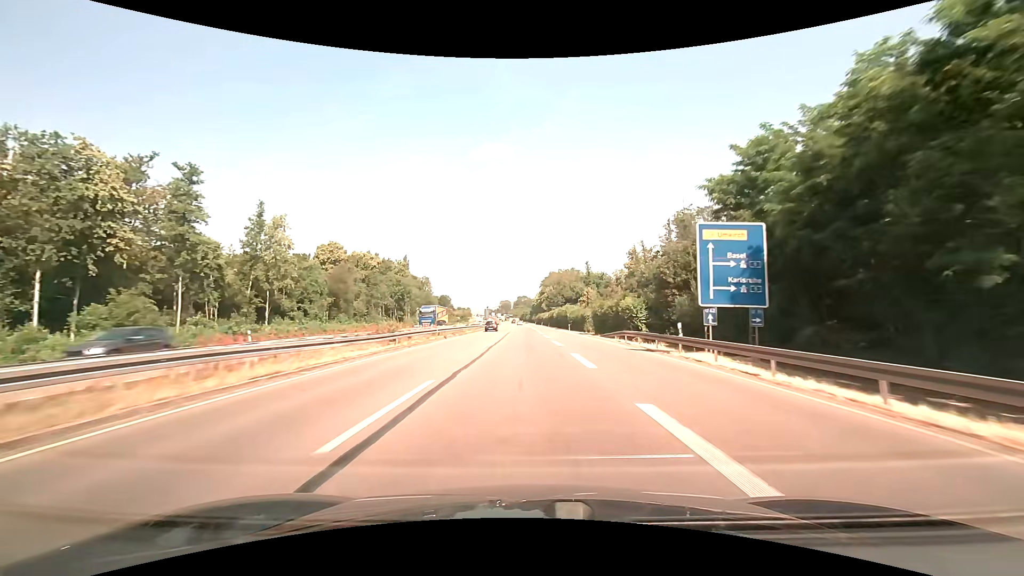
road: trunk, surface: asphalt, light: Day
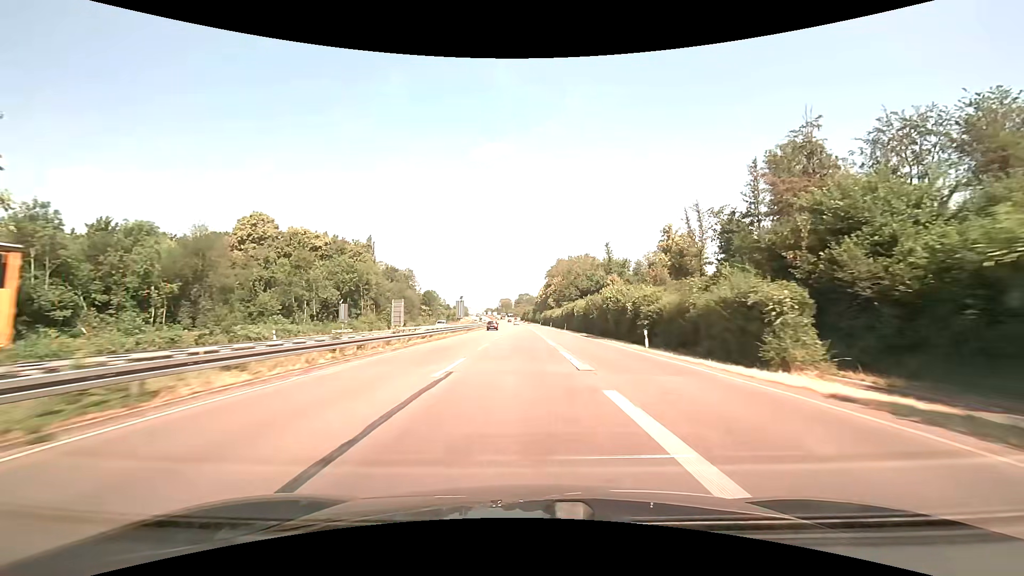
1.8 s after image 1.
(-0.2, +46.5) m; 0°
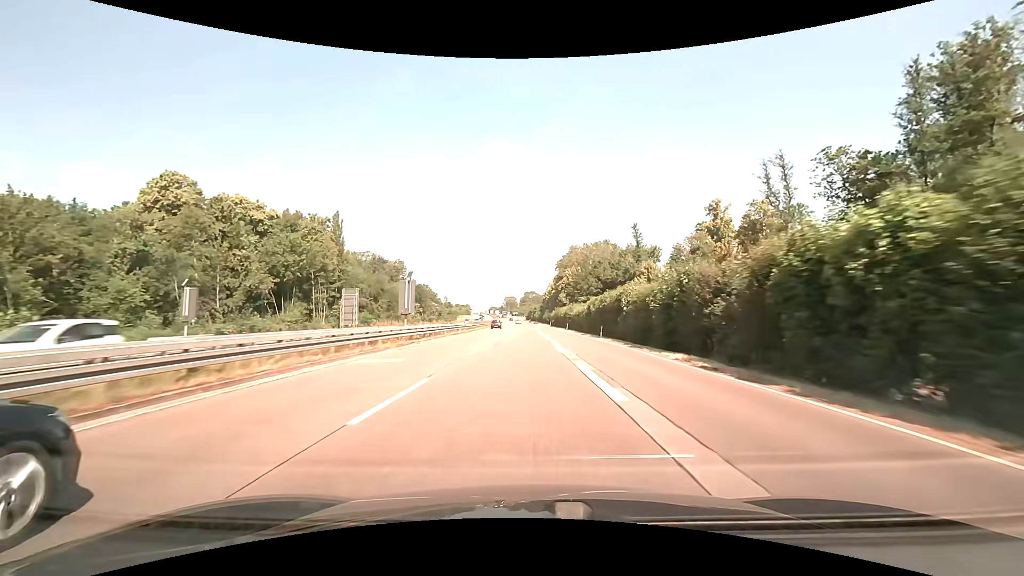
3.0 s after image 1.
(-0.2, +31.0) m; -1°
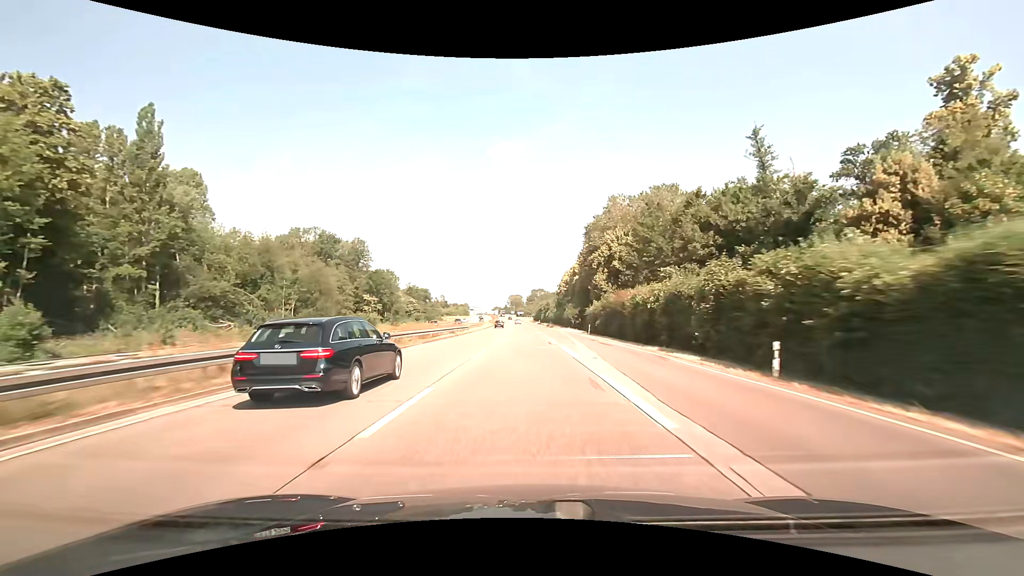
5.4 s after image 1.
(-0.6, +61.8) m; -1°
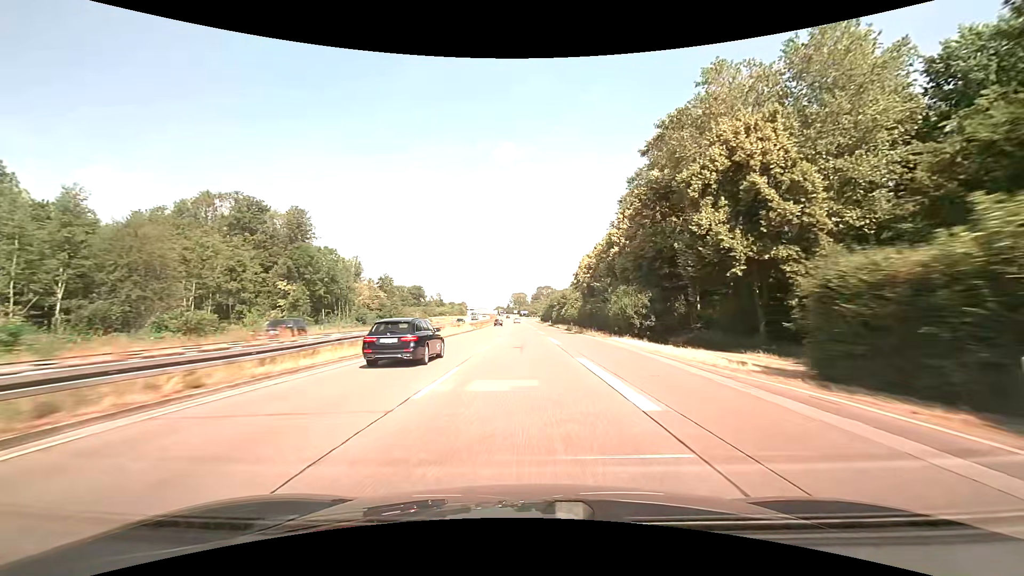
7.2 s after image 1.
(-0.2, +46.3) m; -1°
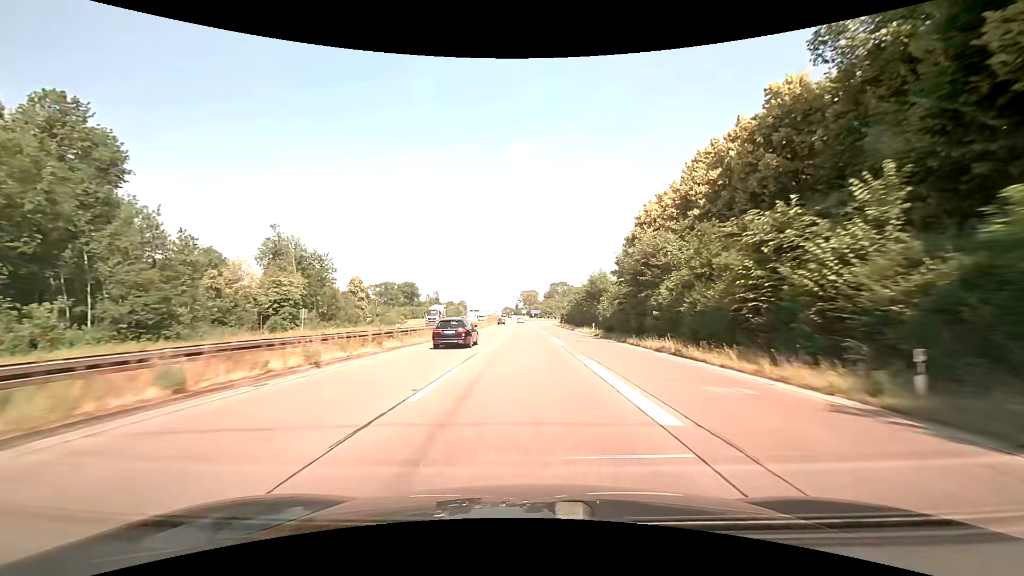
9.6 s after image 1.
(-0.4, +61.5) m; -1°
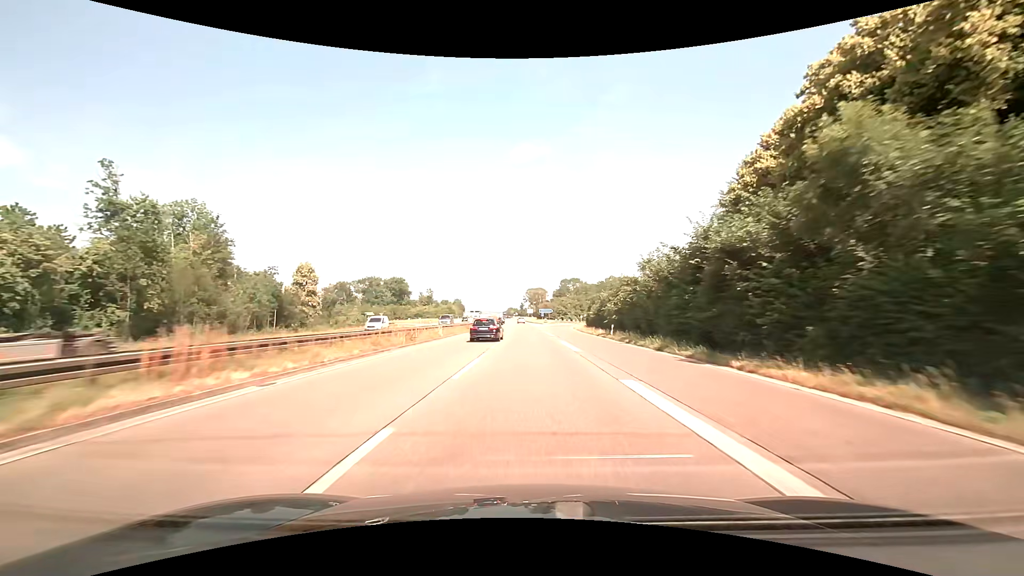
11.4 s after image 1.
(-0.3, +45.8) m; -1°
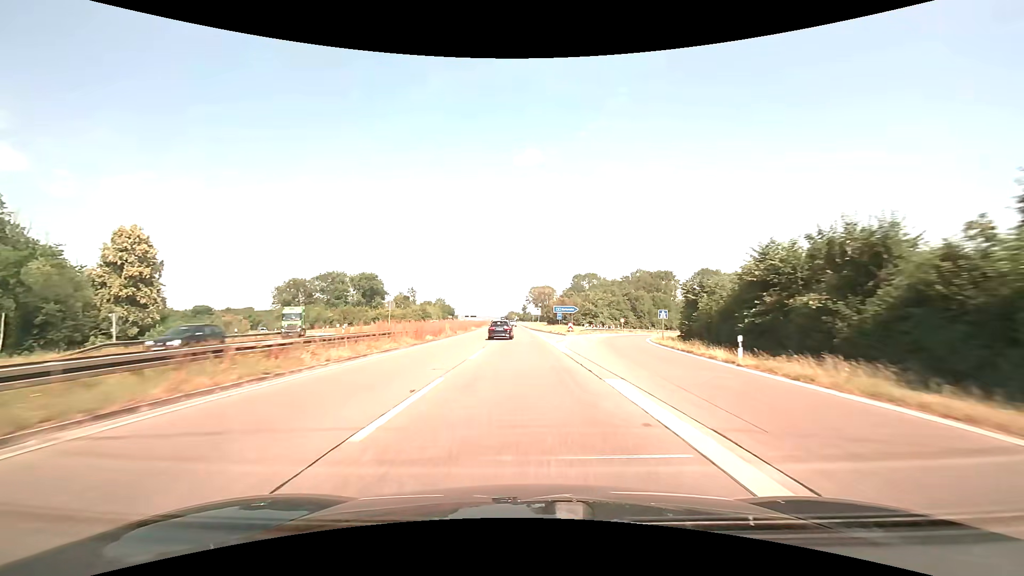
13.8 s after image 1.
(-0.1, +60.1) m; 0°
(0, +10) (0, +20) (0, +30) (0, +40) (-1, +50) (-1, +60) (-1, +70) (-2, +80) (-2, +90) (-3, +100) m
